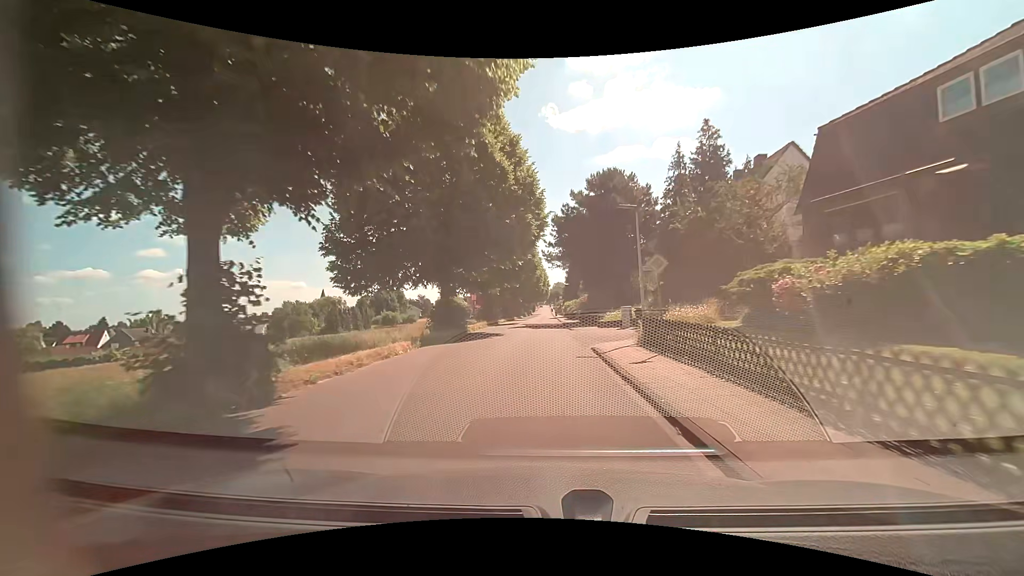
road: residential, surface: asphalt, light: Day
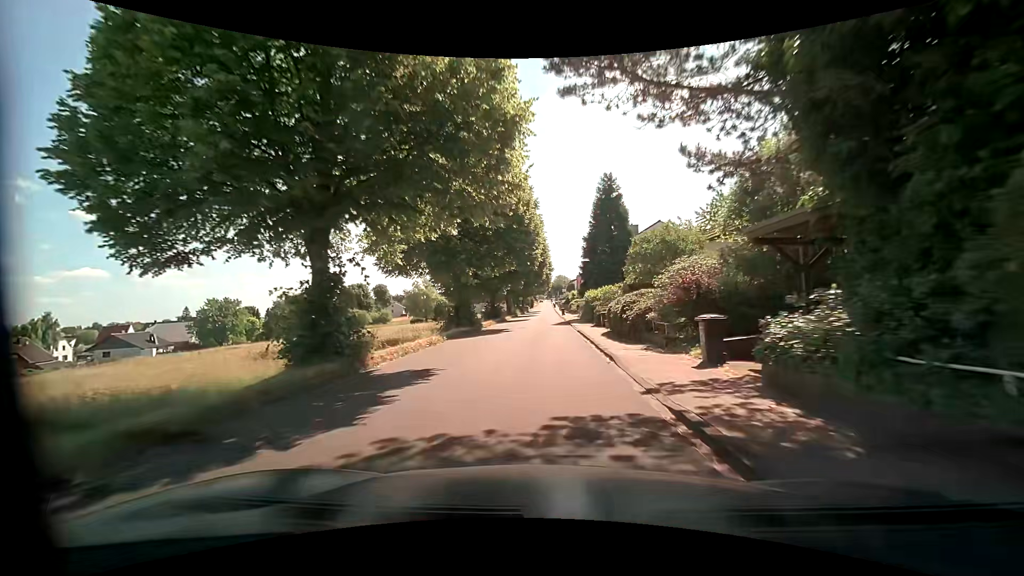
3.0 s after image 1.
(-0.5, +36.3) m; -1°
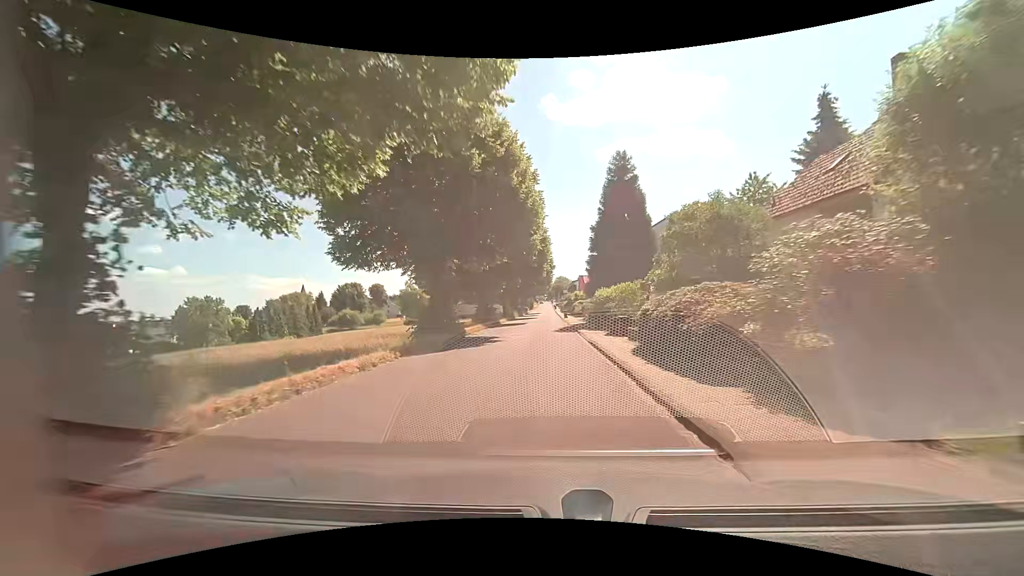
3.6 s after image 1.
(-0.1, +7.1) m; 0°
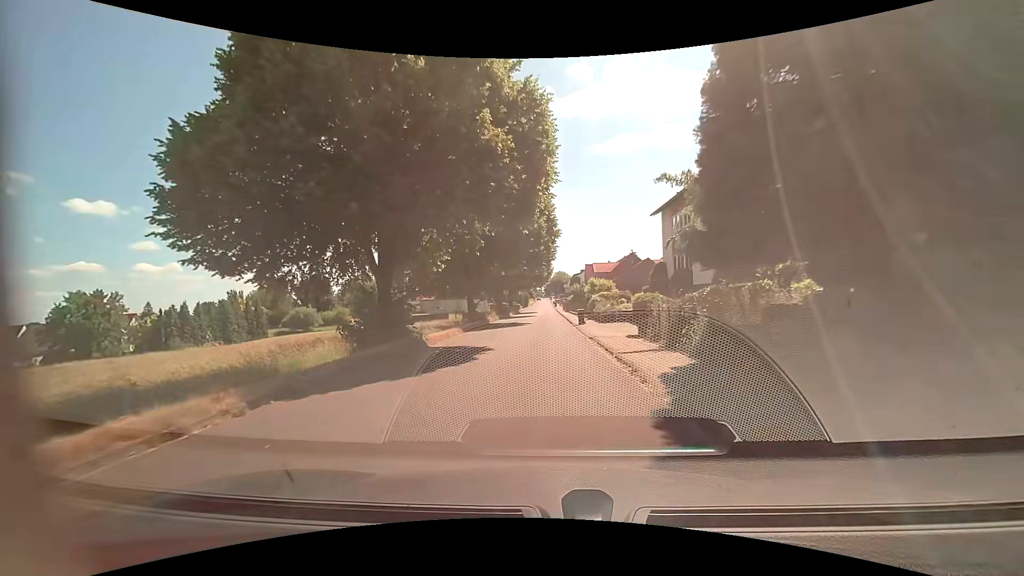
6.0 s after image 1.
(+0.2, +28.5) m; +1°
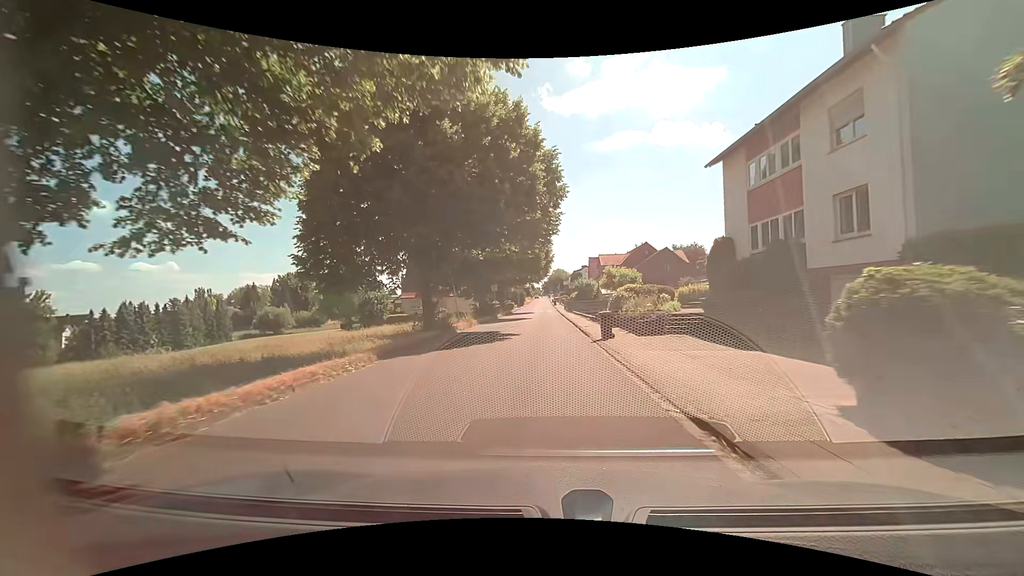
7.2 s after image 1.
(0.0, +13.3) m; -1°
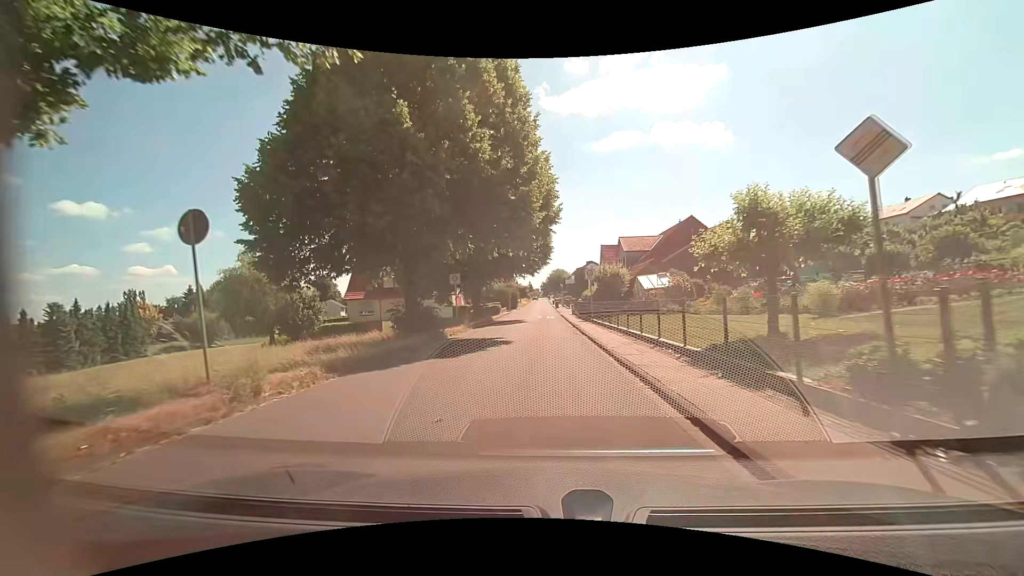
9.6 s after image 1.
(+0.5, +22.8) m; +1°
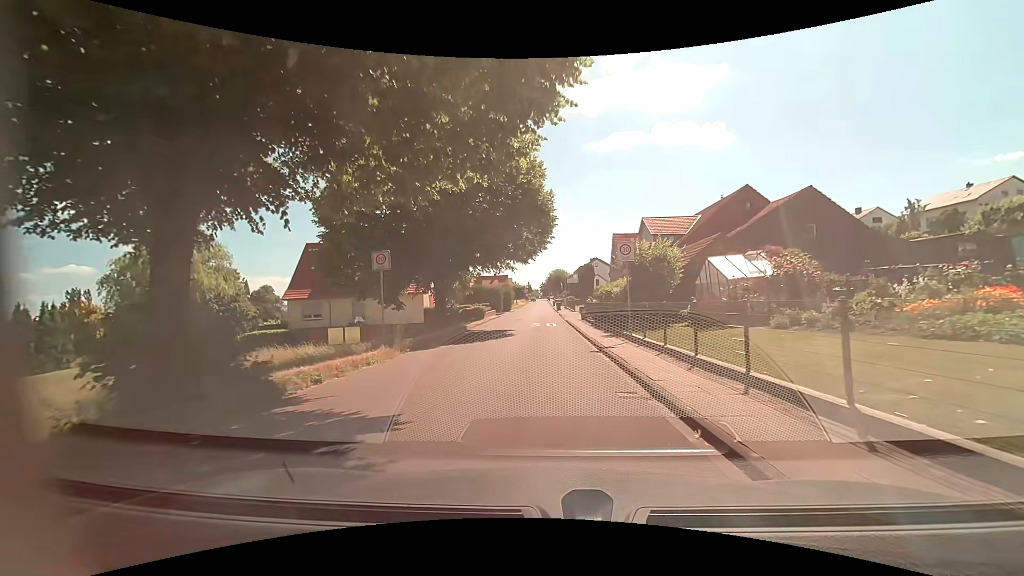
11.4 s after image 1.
(+0.1, +13.7) m; 0°
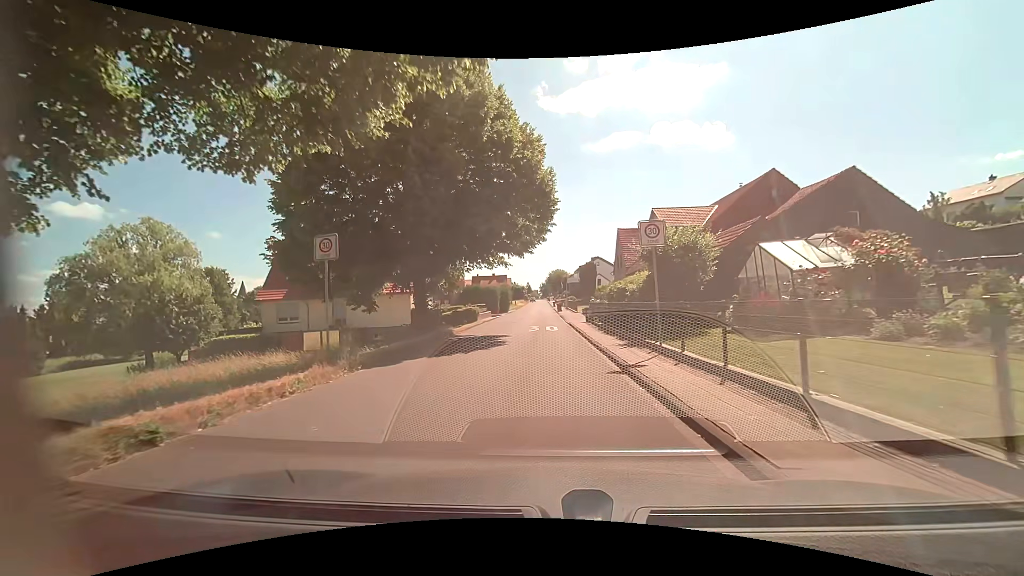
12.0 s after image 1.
(0.0, +4.3) m; 0°
(0, +10) (0, +20) (0, +30) (0, +40) (0, +50) (0, +60) (0, +70) (0, +80) (-1, +90) (0, +100) m
